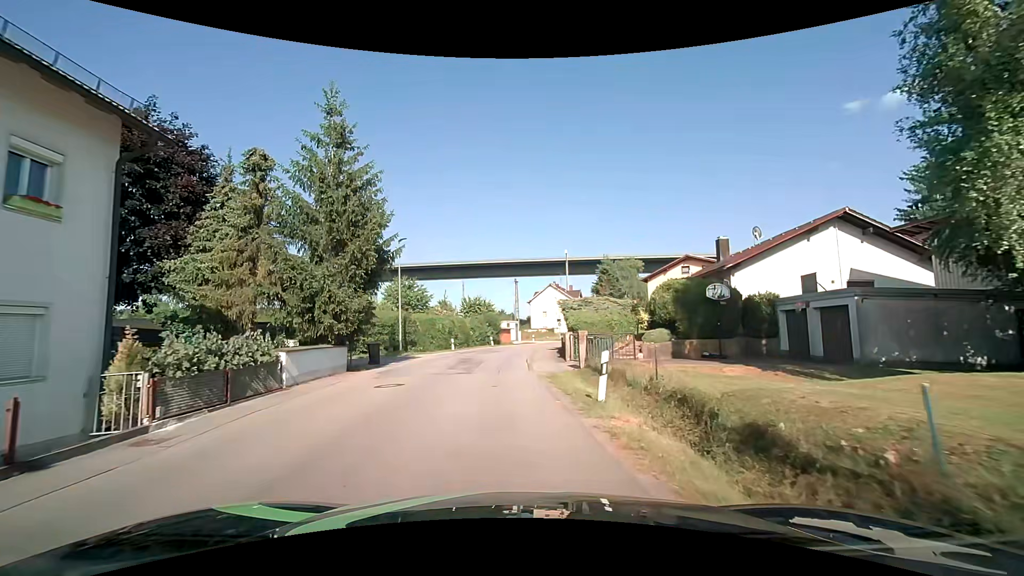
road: unclassified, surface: asphalt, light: Day
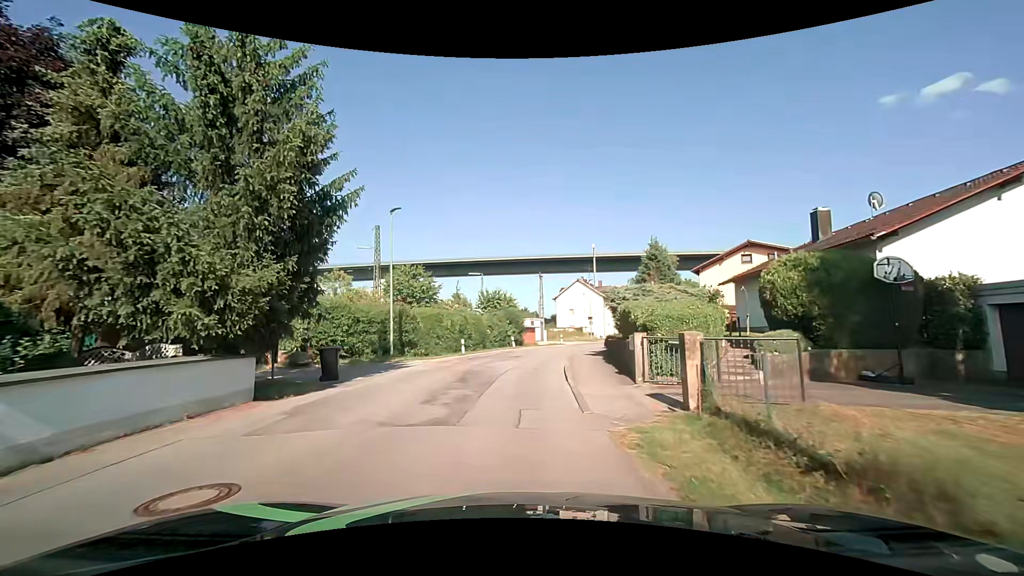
(-0.3, +8.8) m; -3°
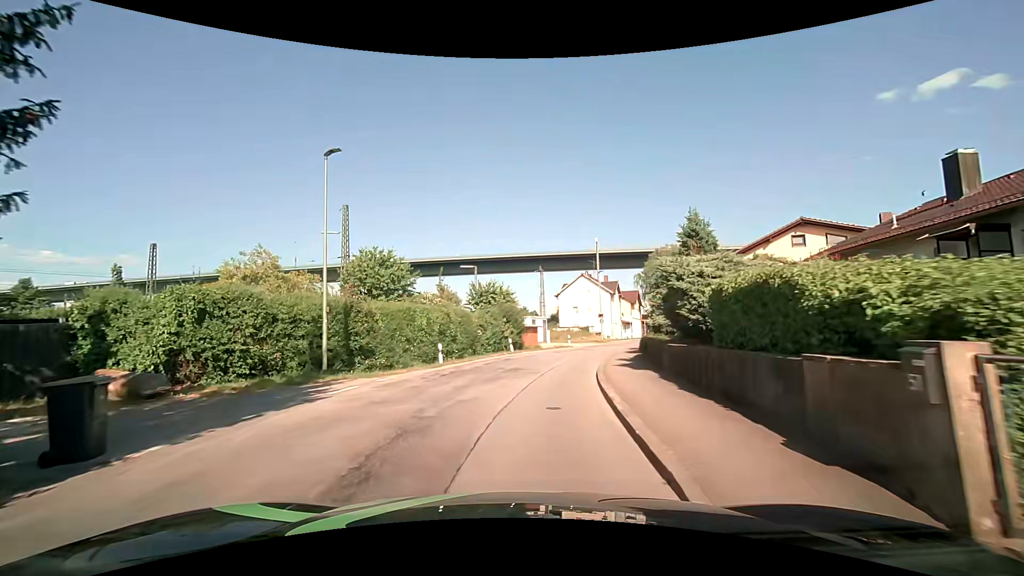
(0.0, +9.2) m; +1°
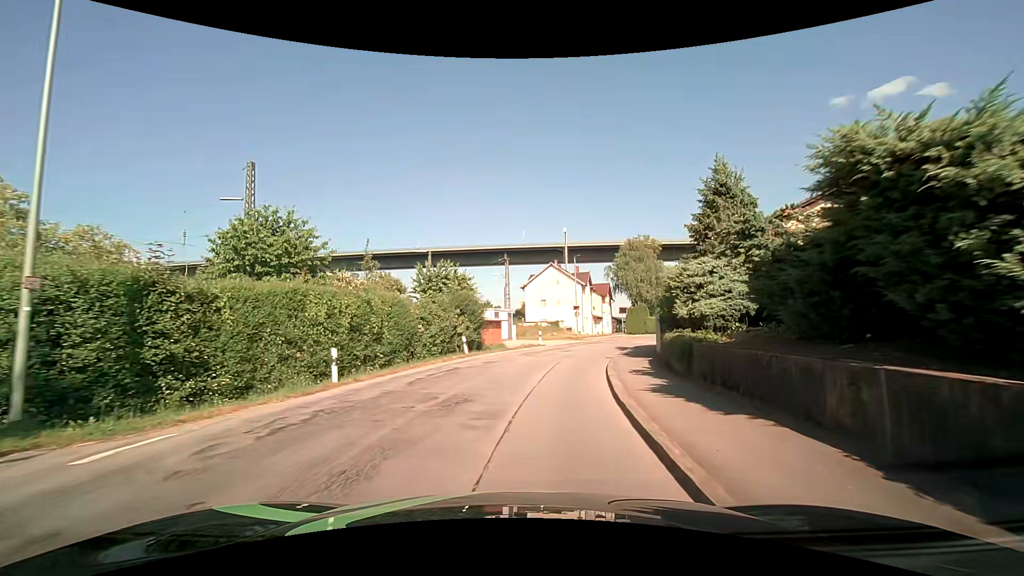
(+0.1, +9.3) m; +3°
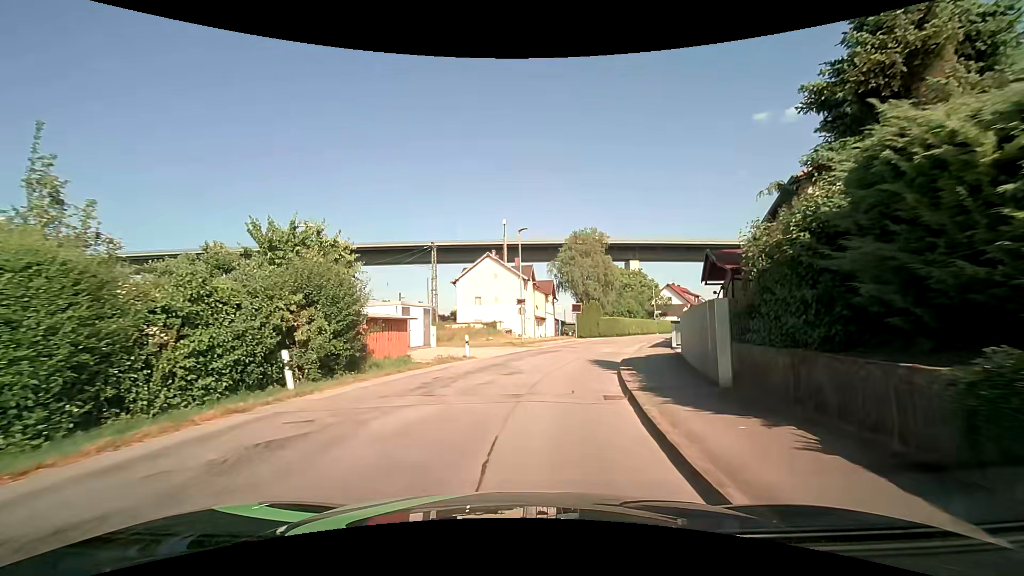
(+0.8, +13.9) m; +7°
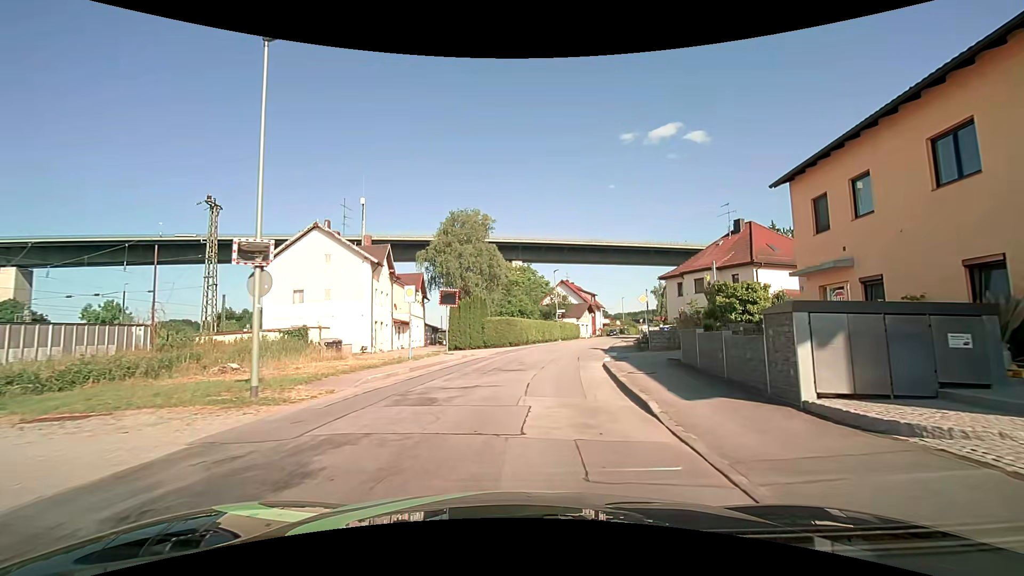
(+2.5, +22.9) m; +14°
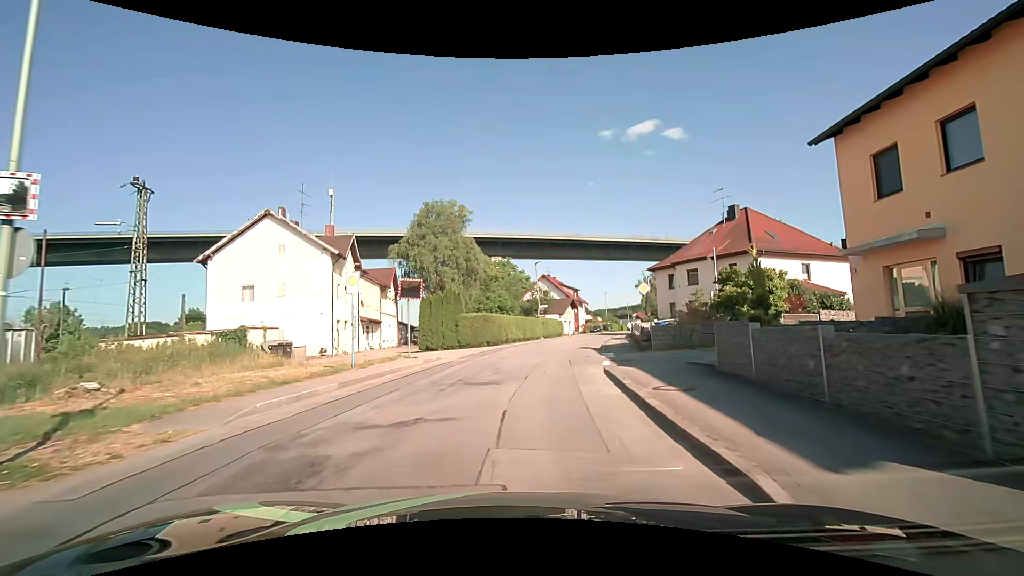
(+0.1, +4.5) m; +2°
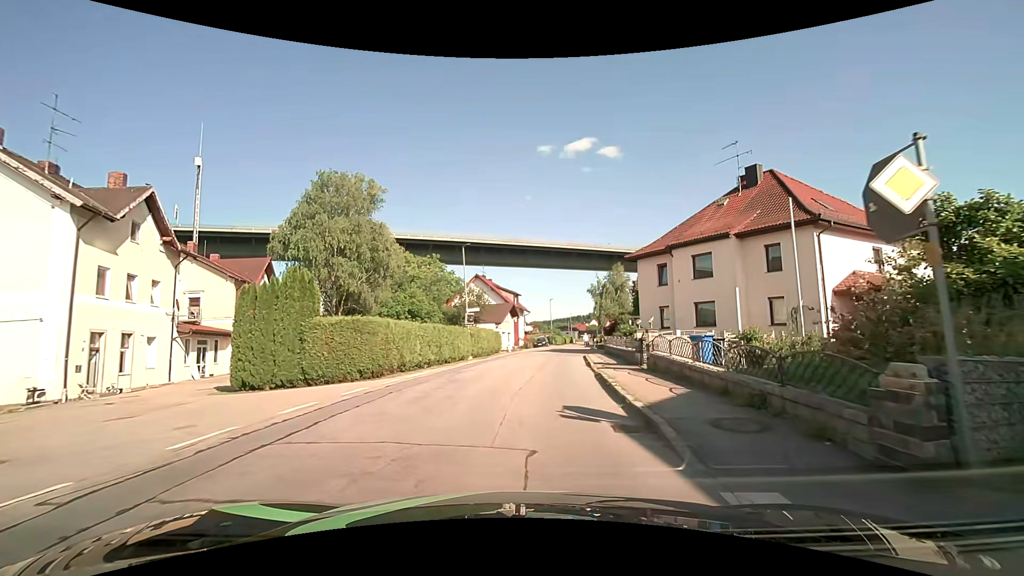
(+1.1, +17.7) m; +7°
(0, +10) (+1, +20) (+2, +30) (+4, +40) (+4, +50) (+5, +60) (+6, +70) (+8, +79) (+10, +89) (+12, +99) m
